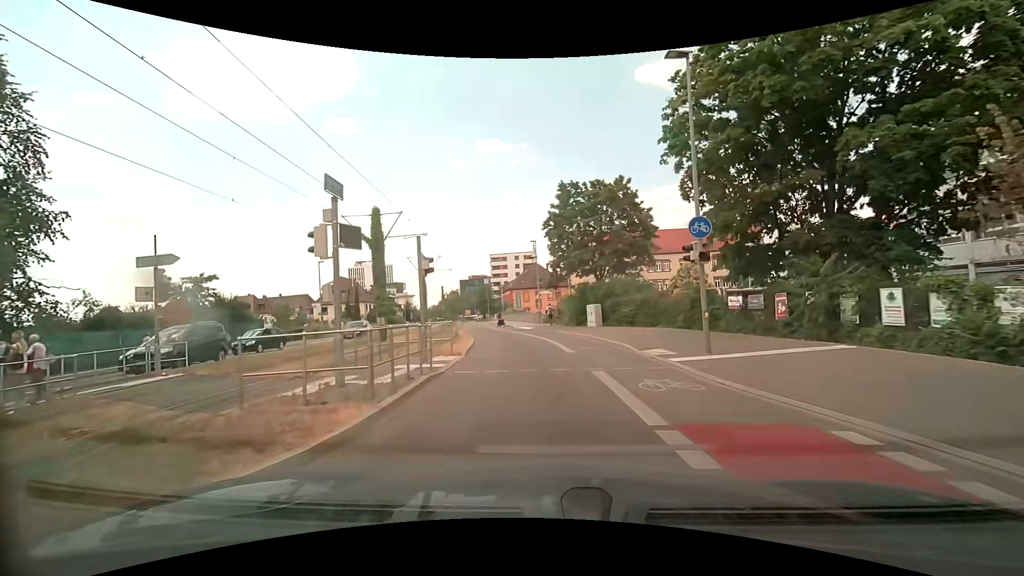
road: secondary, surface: asphalt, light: Day
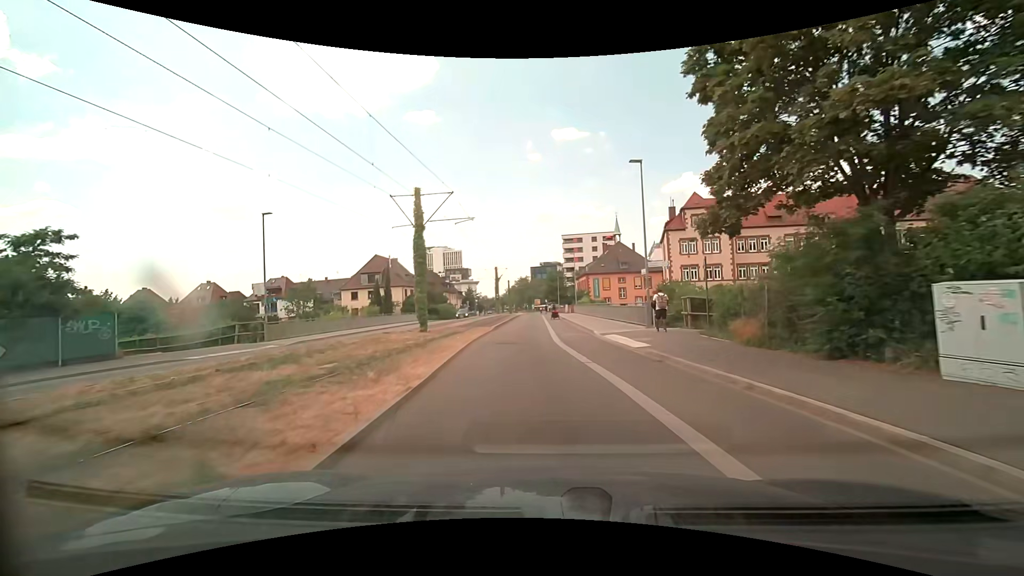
(-1.7, +24.5) m; -8°
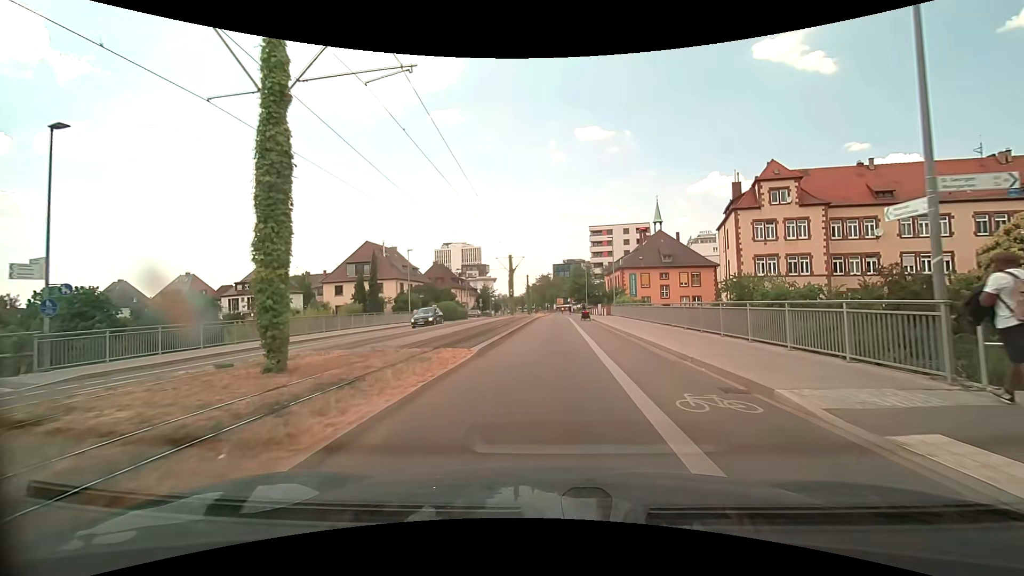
(-0.8, +16.3) m; -3°
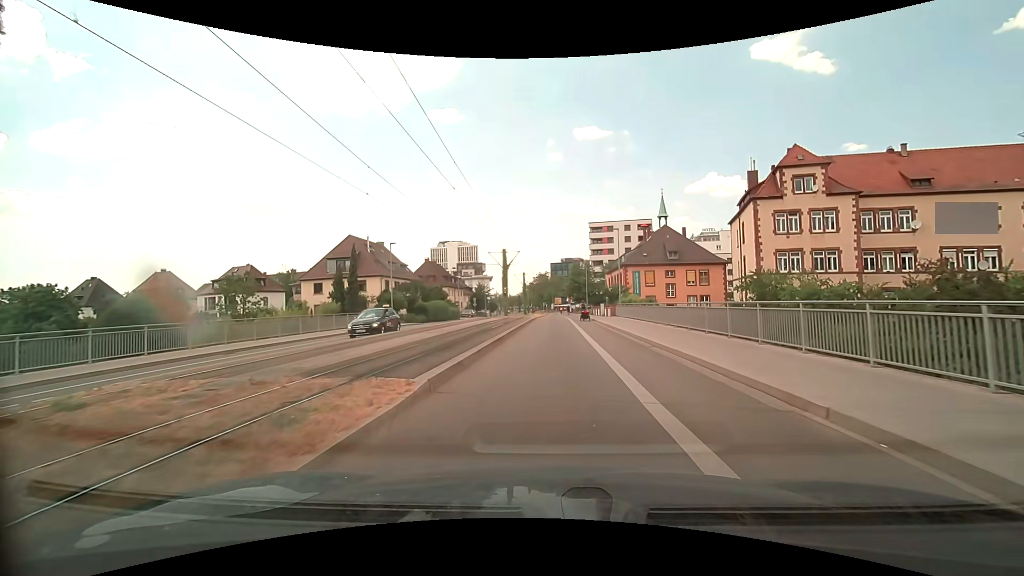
(+0.1, +5.6) m; 0°
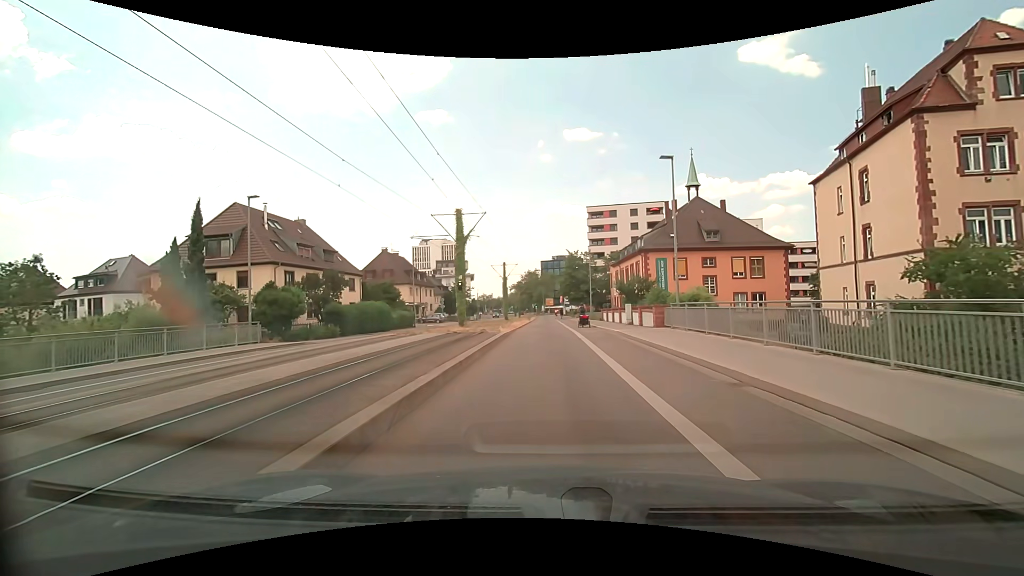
(+0.4, +23.1) m; +1°
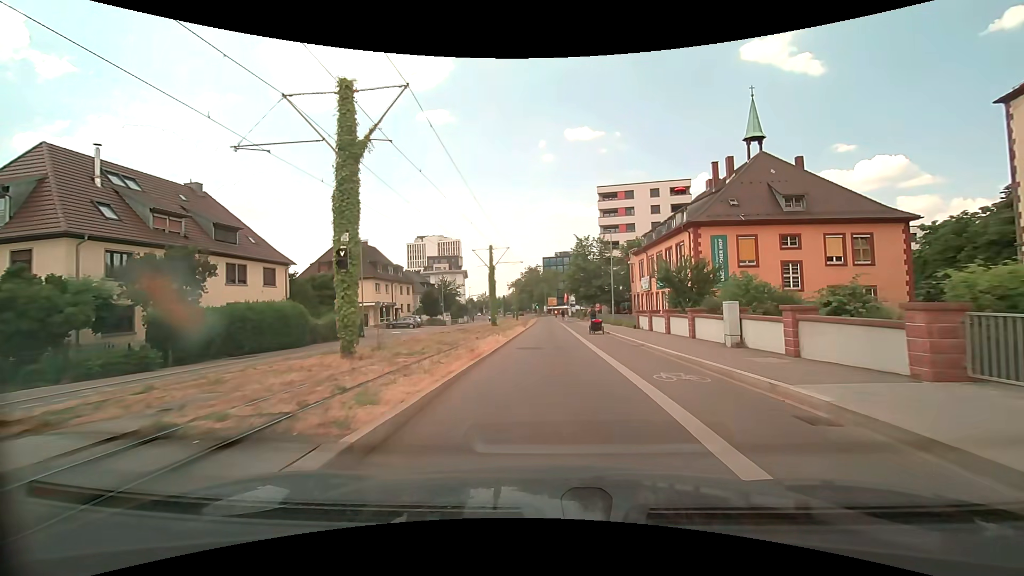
(-0.1, +17.7) m; 0°
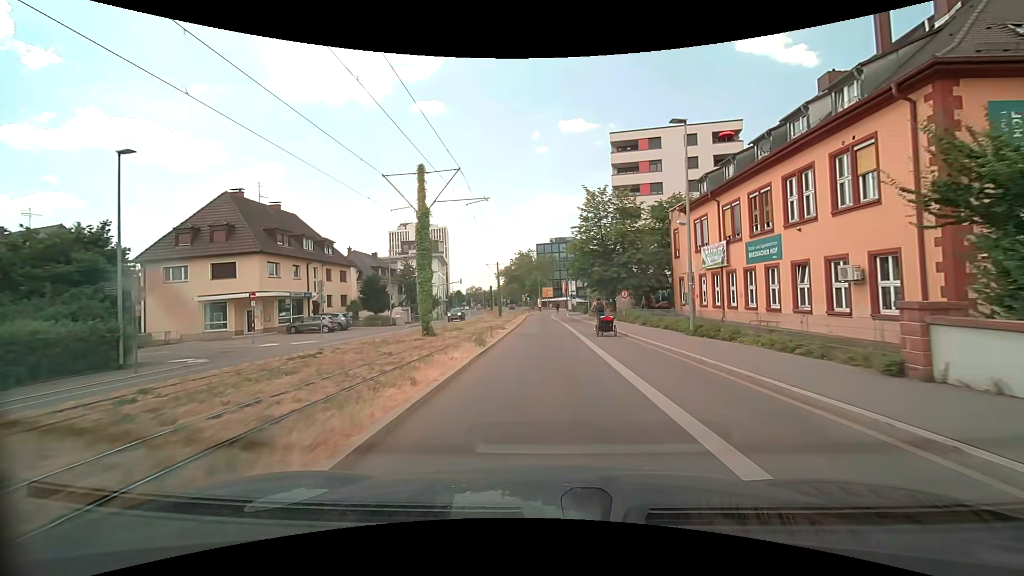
(+0.1, +24.0) m; +1°
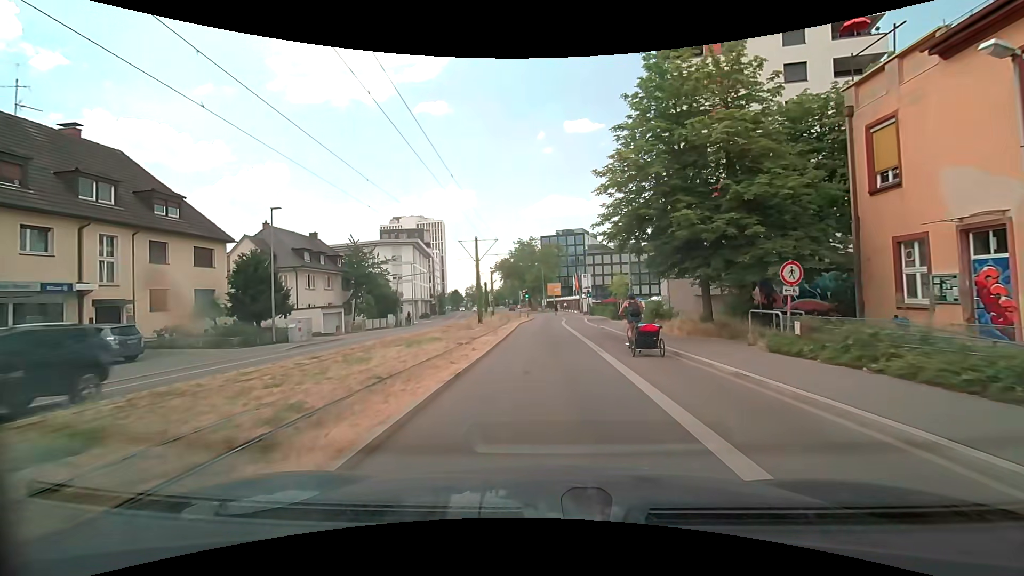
(-0.2, +24.2) m; -1°
(0, +10) (0, +20) (0, +30) (0, +40) (+1, +50) (+1, +60) (0, +70) (-1, +80) (-3, +90) (-5, +100) m
